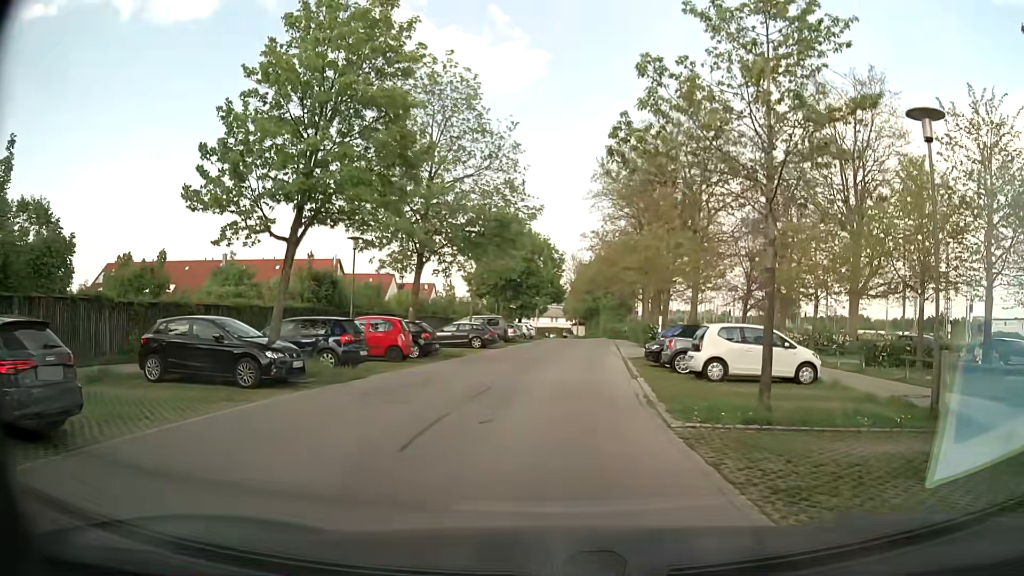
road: residential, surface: asphalt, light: Day
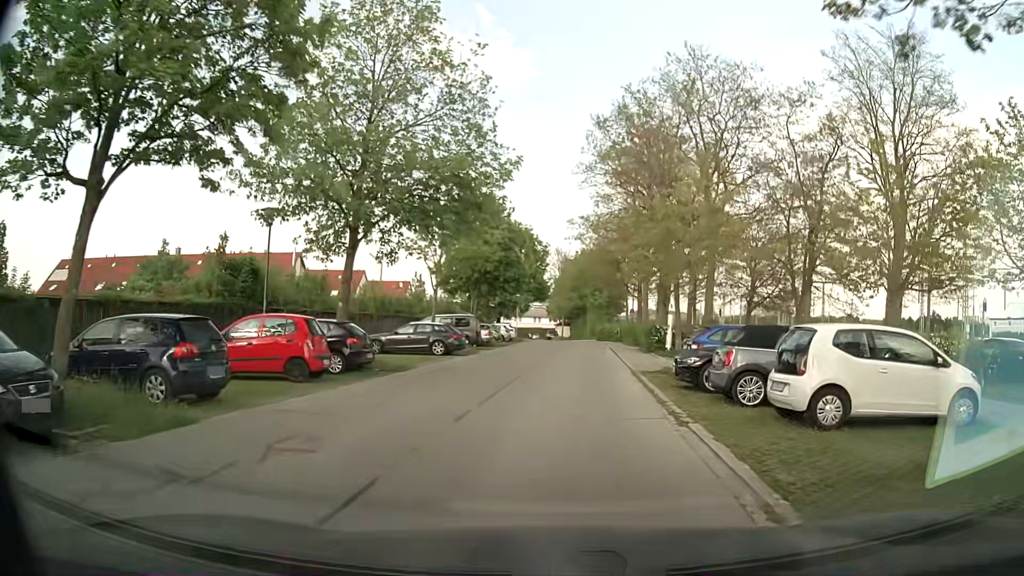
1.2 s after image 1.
(0.0, +8.0) m; +1°
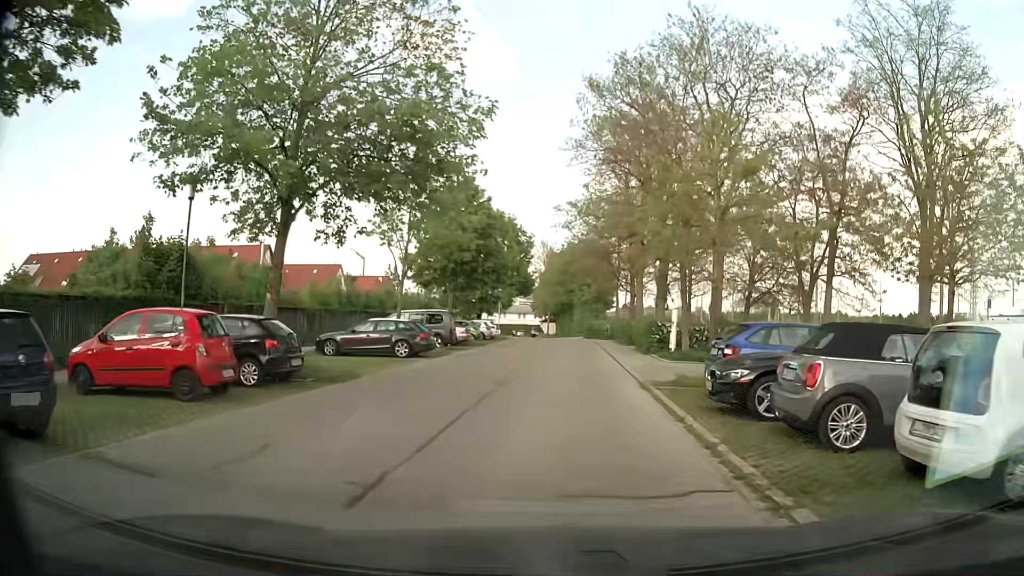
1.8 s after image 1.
(0.0, +4.5) m; +1°
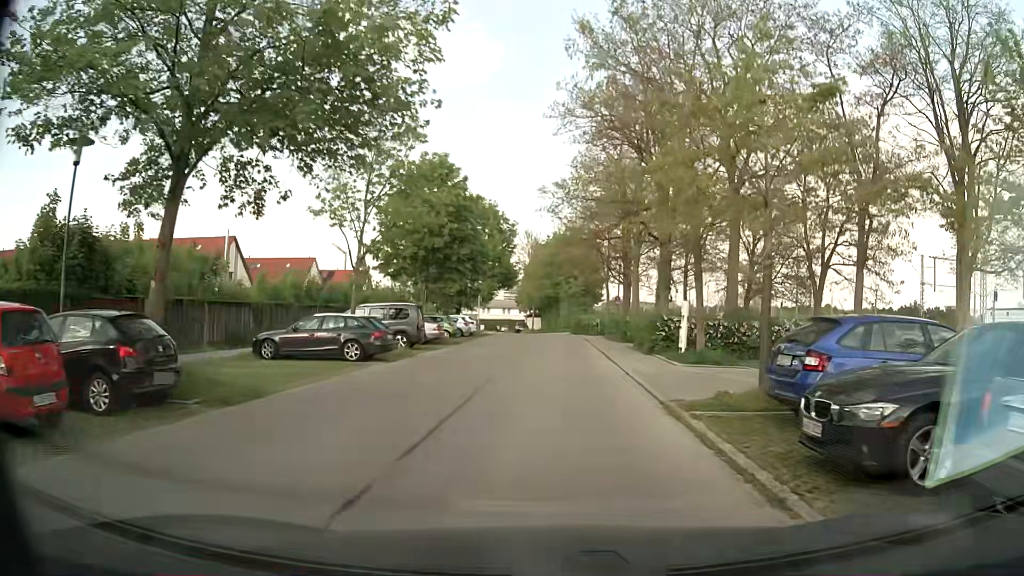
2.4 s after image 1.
(+0.1, +4.7) m; +2°
